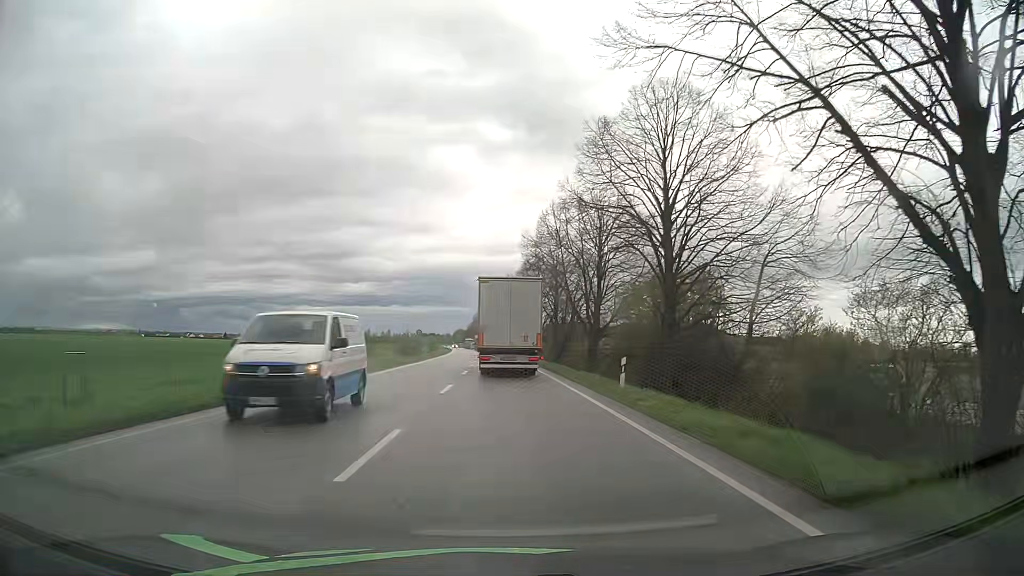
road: primary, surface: asphalt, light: Day
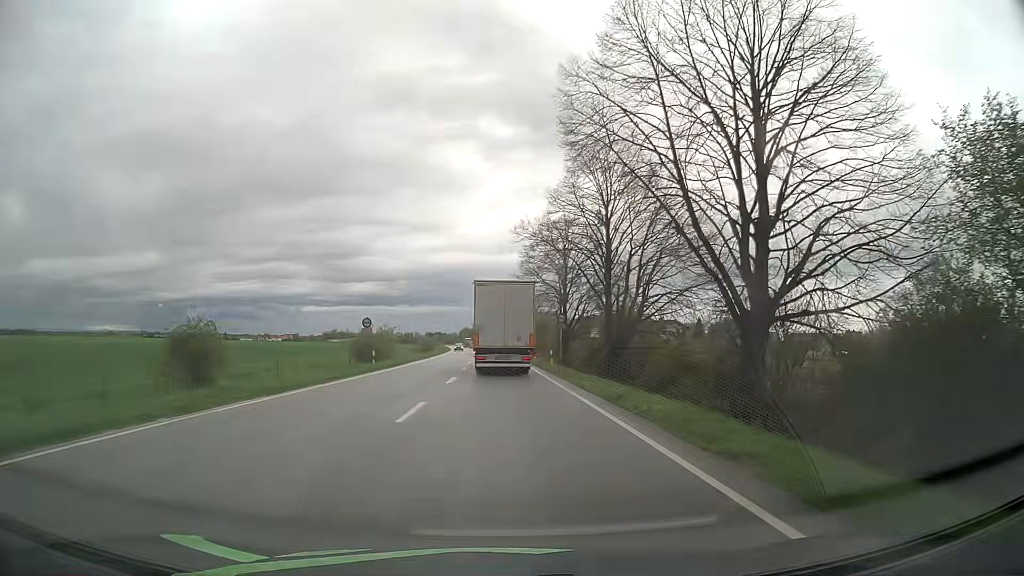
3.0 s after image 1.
(-0.2, +30.7) m; -1°
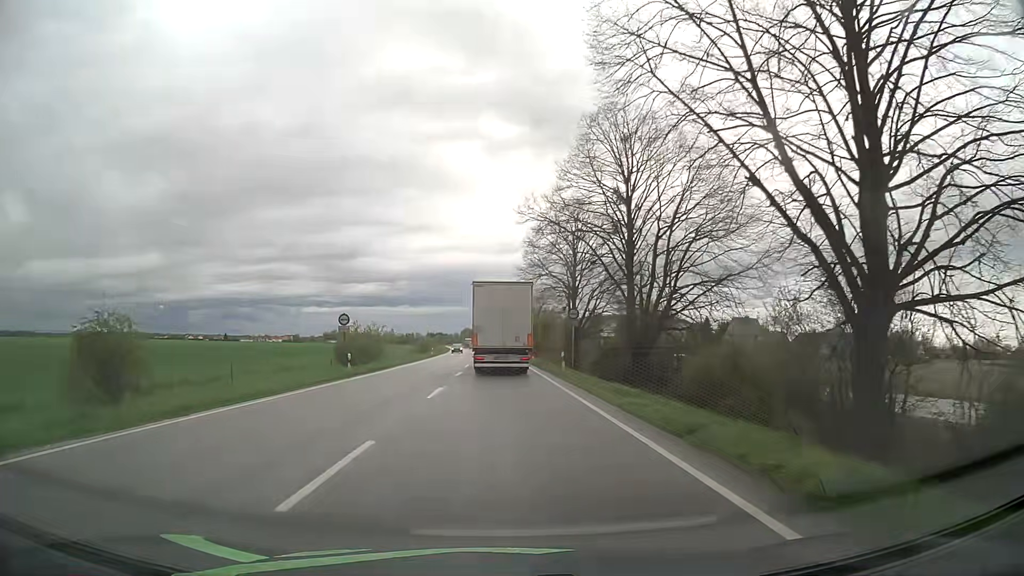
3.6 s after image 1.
(0.0, +6.4) m; 0°
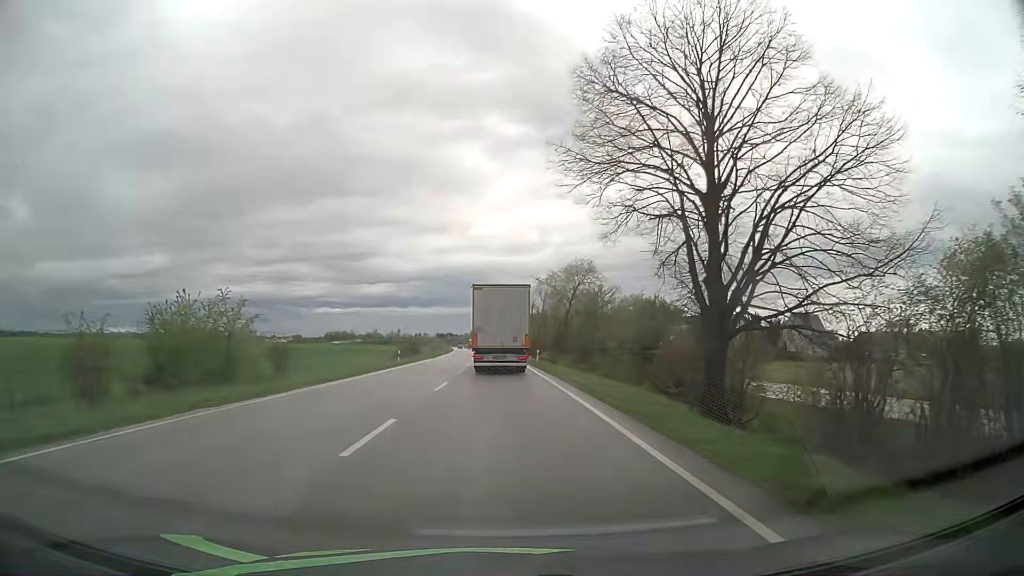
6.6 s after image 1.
(-0.3, +33.0) m; -2°
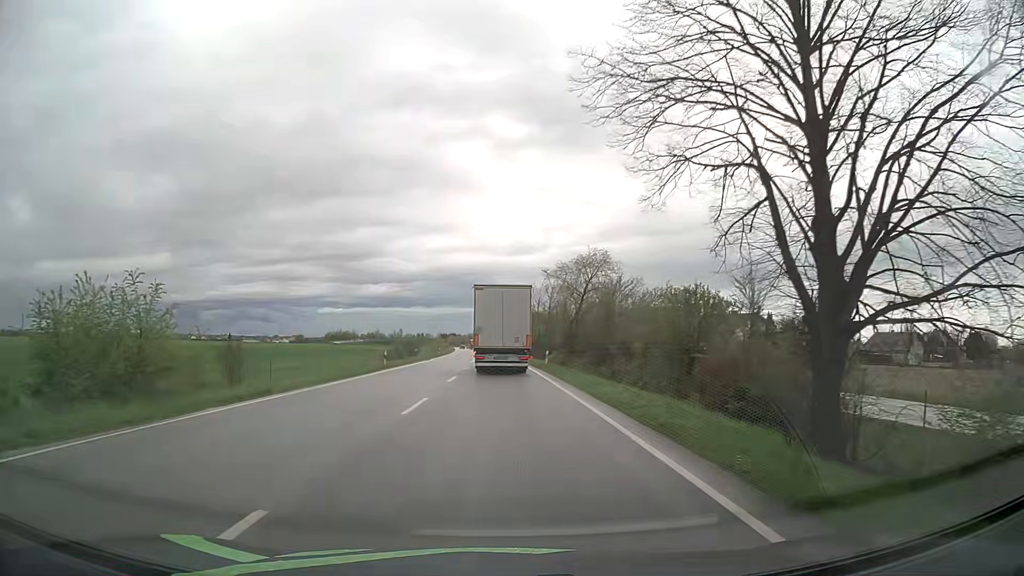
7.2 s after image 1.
(+0.1, +6.8) m; 0°
